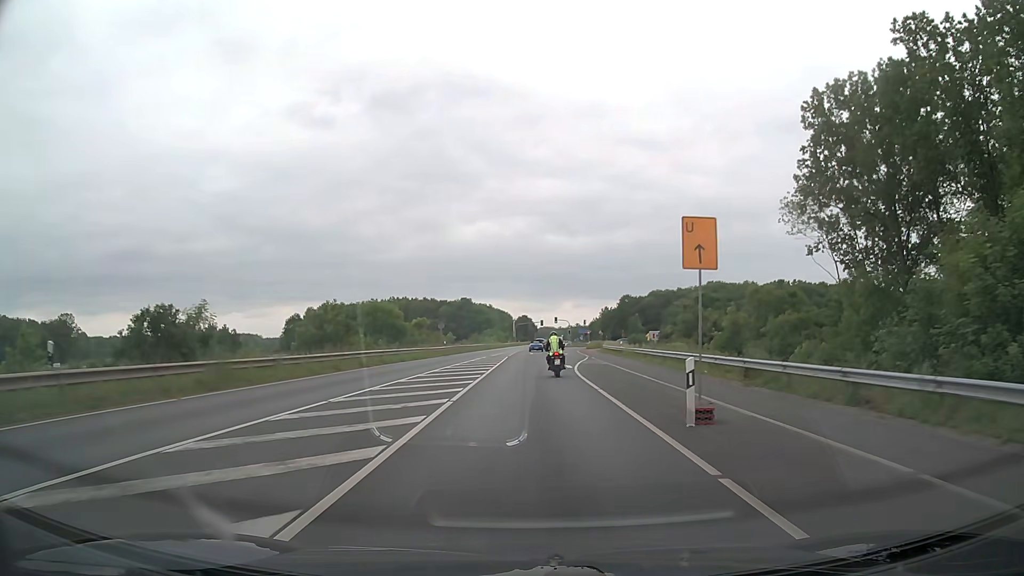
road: secondary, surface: asphalt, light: Day
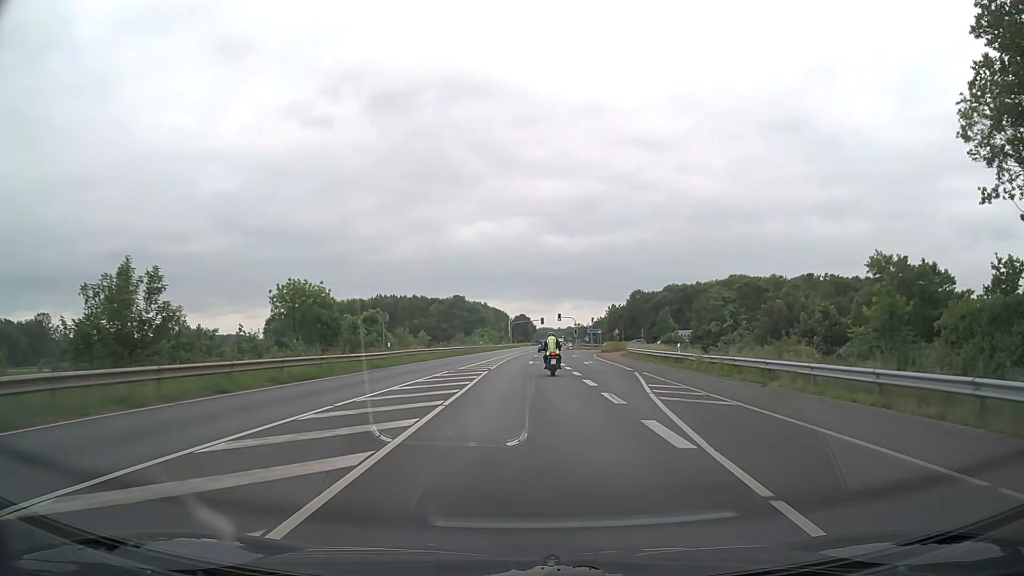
(0.0, +25.0) m; 0°
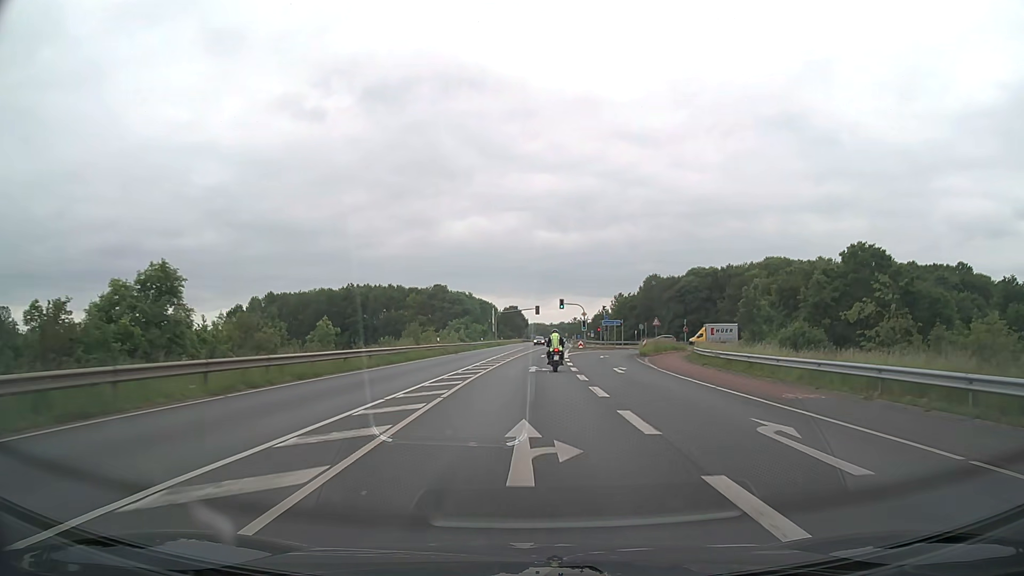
(+0.1, +35.2) m; 0°
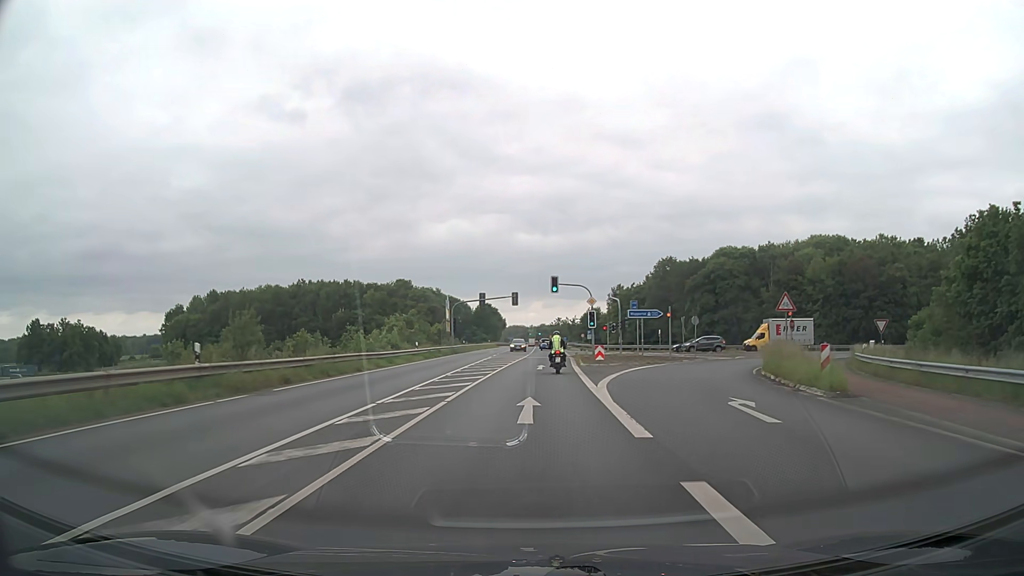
(+0.9, +36.3) m; +2°
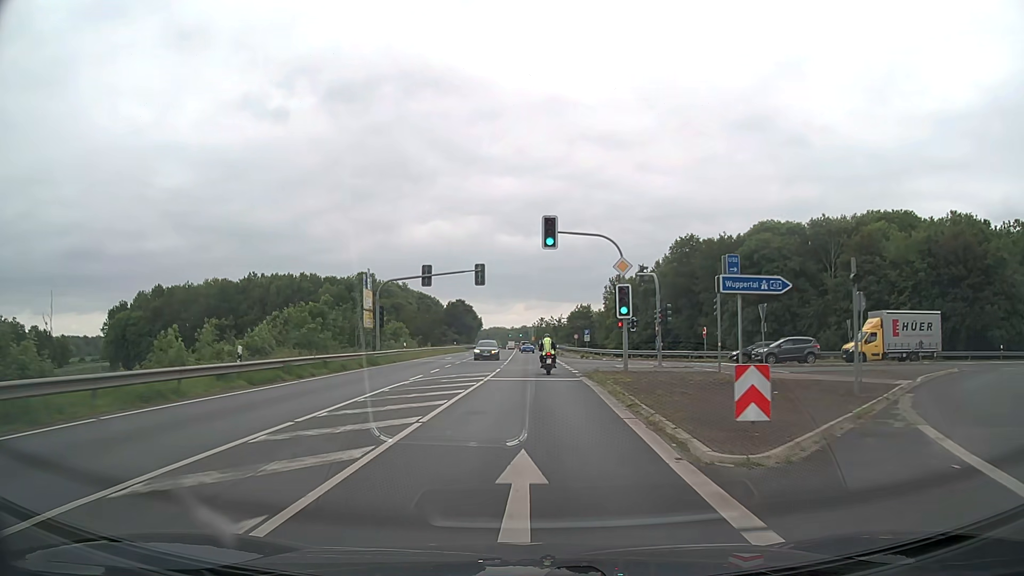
(+0.5, +27.5) m; +2°
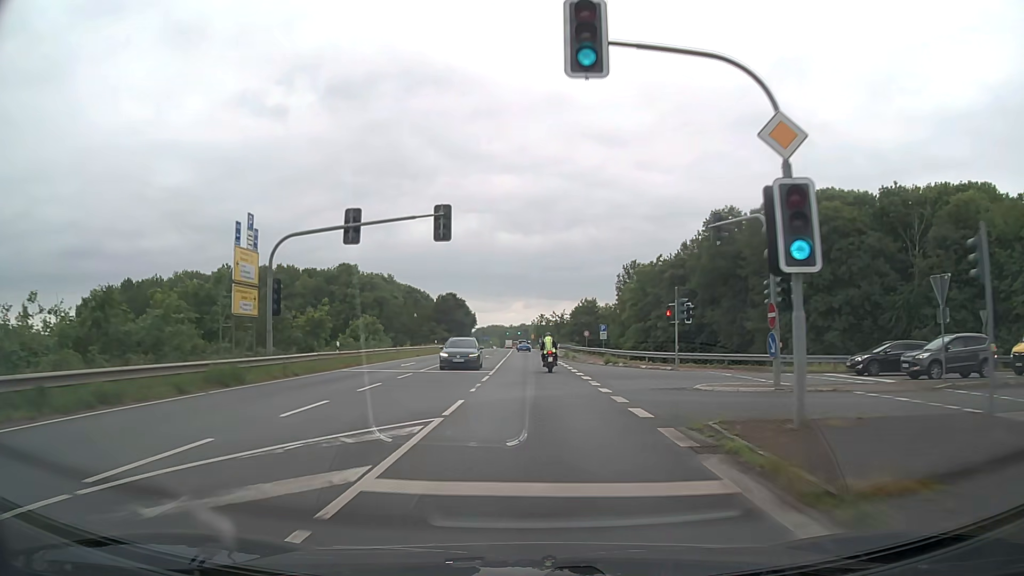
(0.0, +18.5) m; 0°
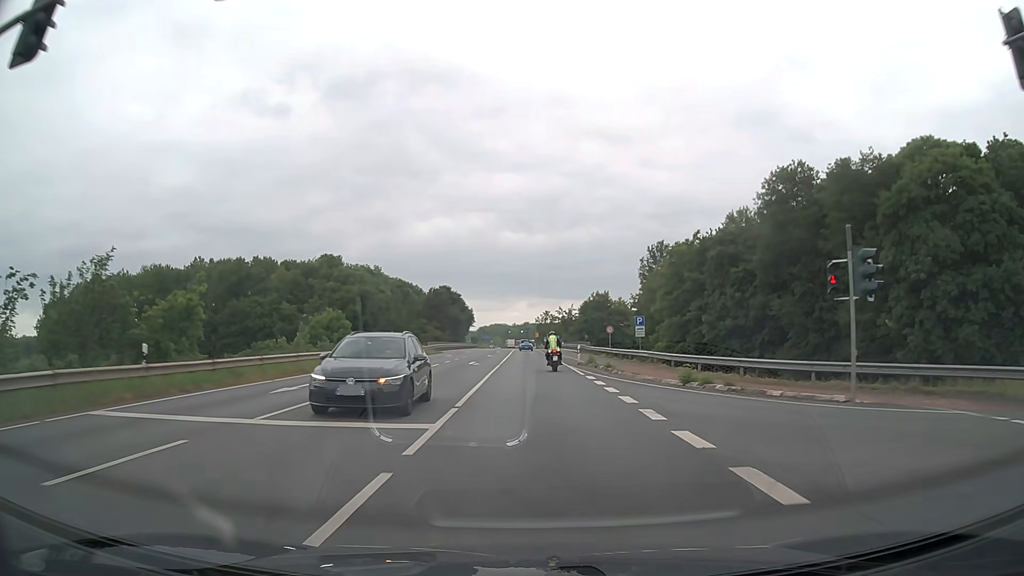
(0.0, +18.7) m; 0°
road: primary
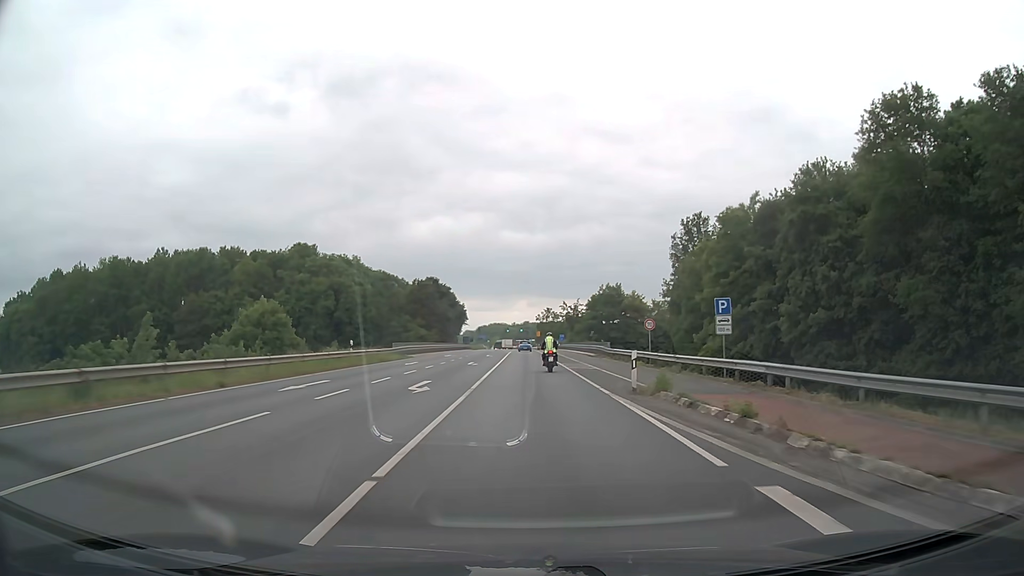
(-0.1, +18.9) m; 0°
